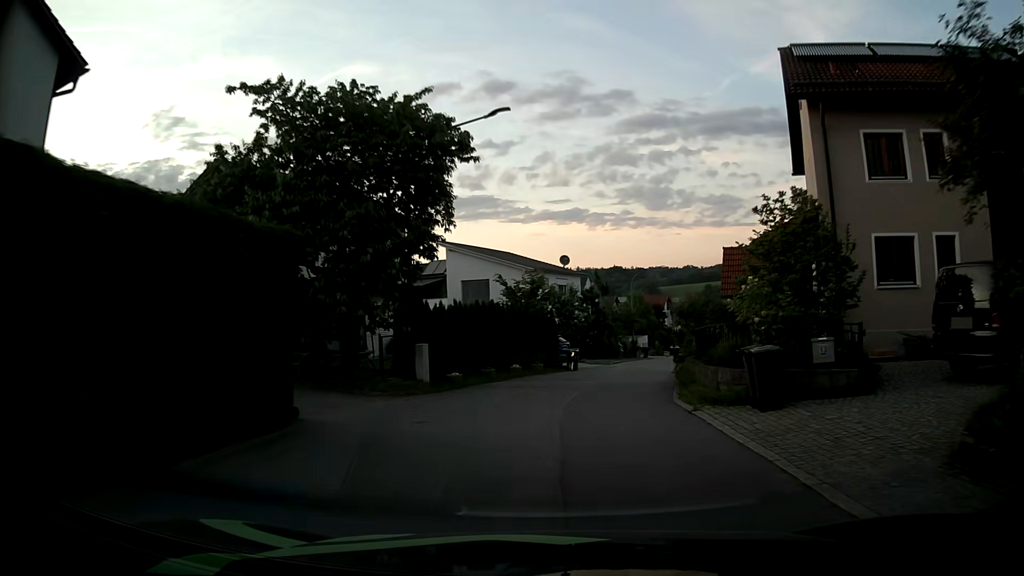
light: Day
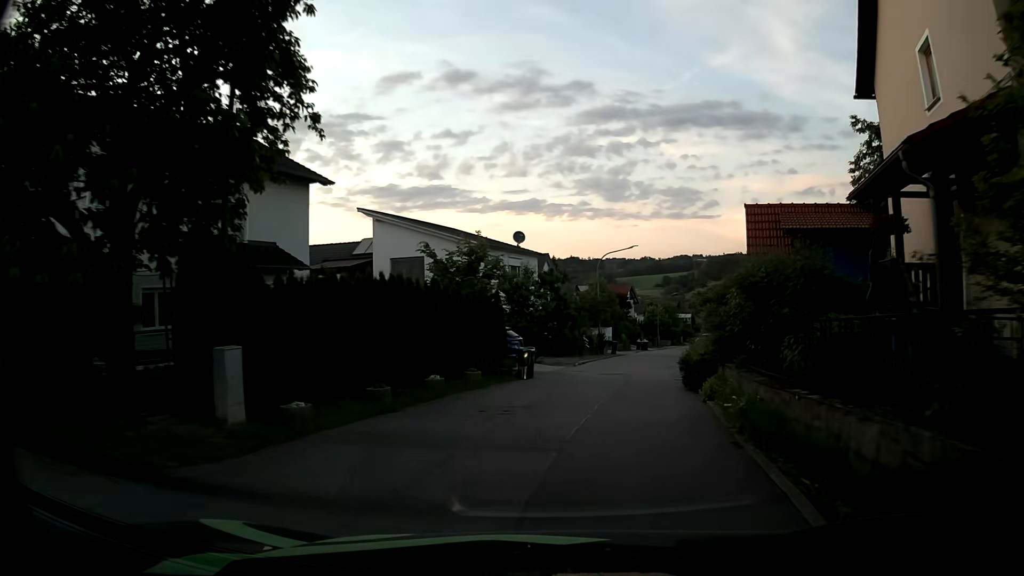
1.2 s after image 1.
(+0.2, +8.9) m; +3°
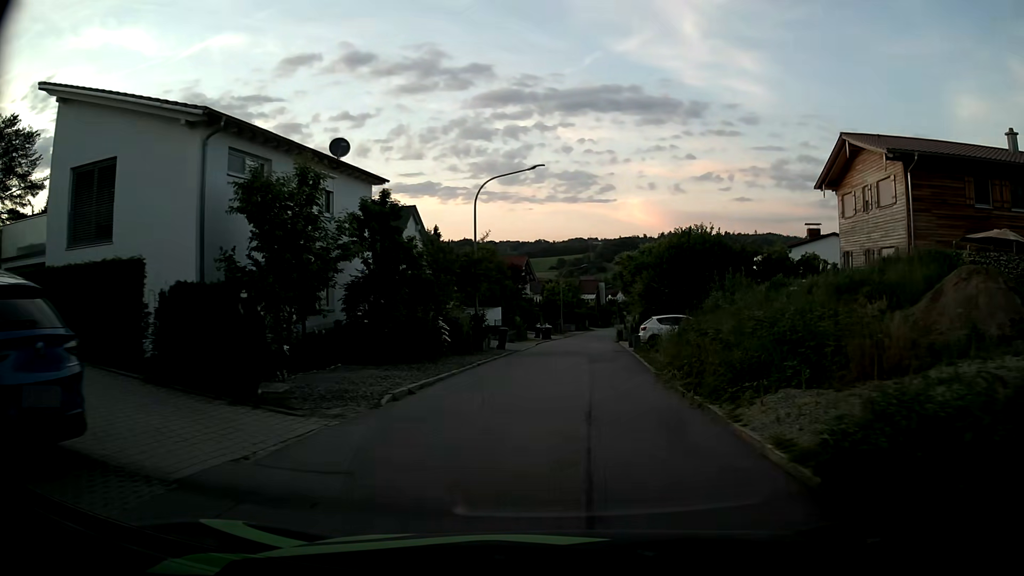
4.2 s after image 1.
(+1.9, +20.2) m; +9°
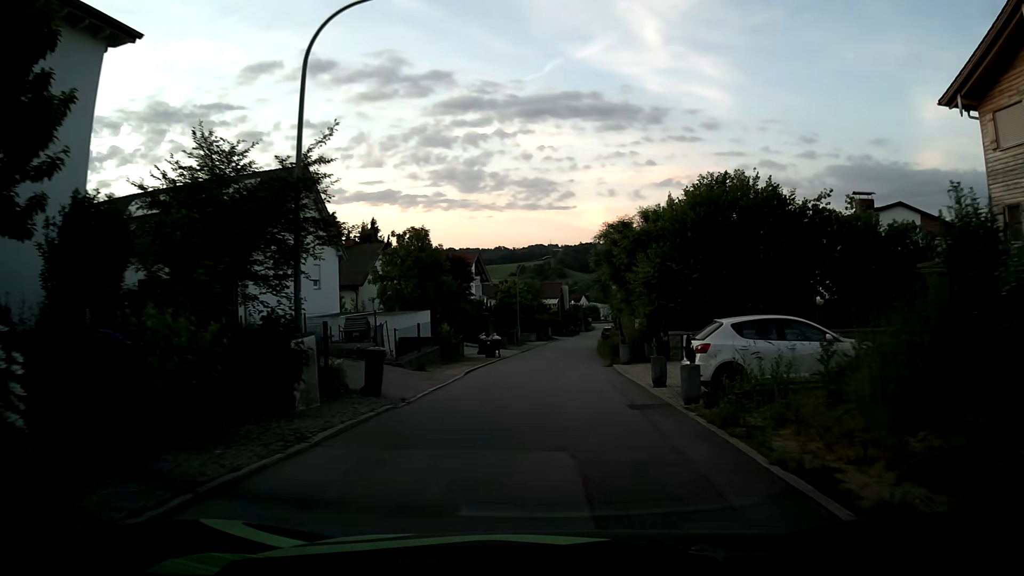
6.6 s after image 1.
(+0.5, +17.0) m; +3°
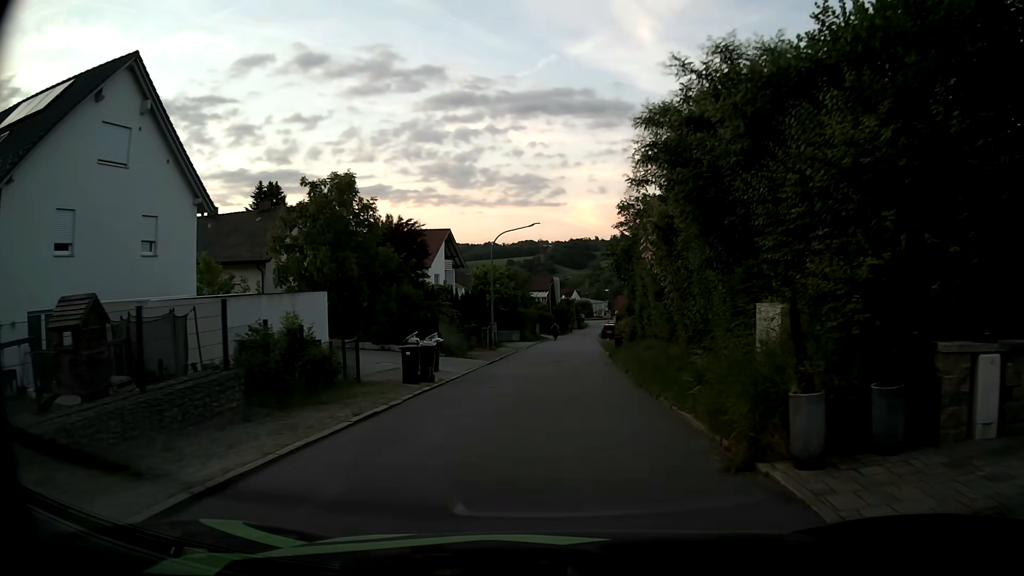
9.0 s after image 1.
(+0.1, +17.1) m; +1°
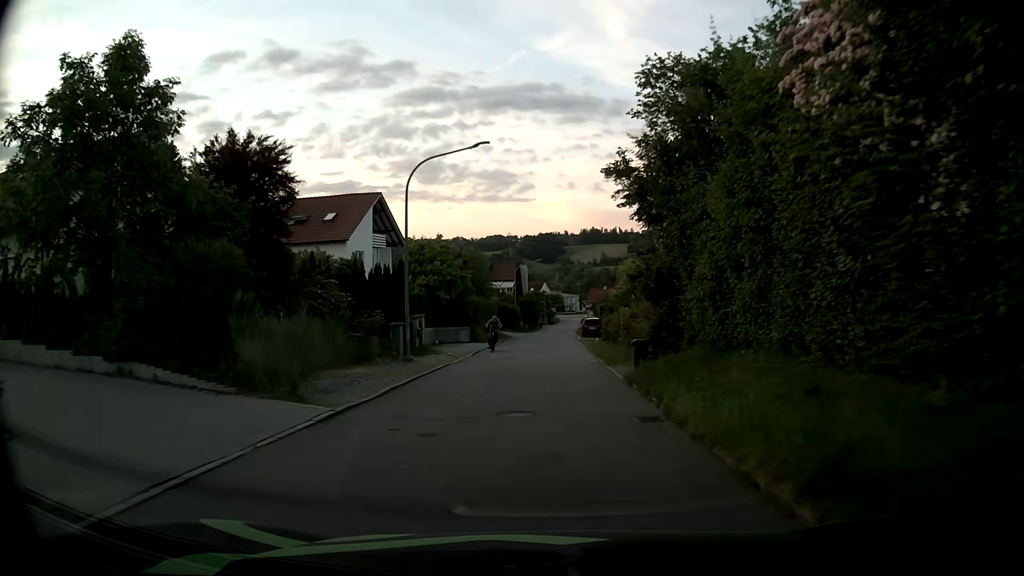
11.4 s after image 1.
(+0.3, +17.4) m; +2°
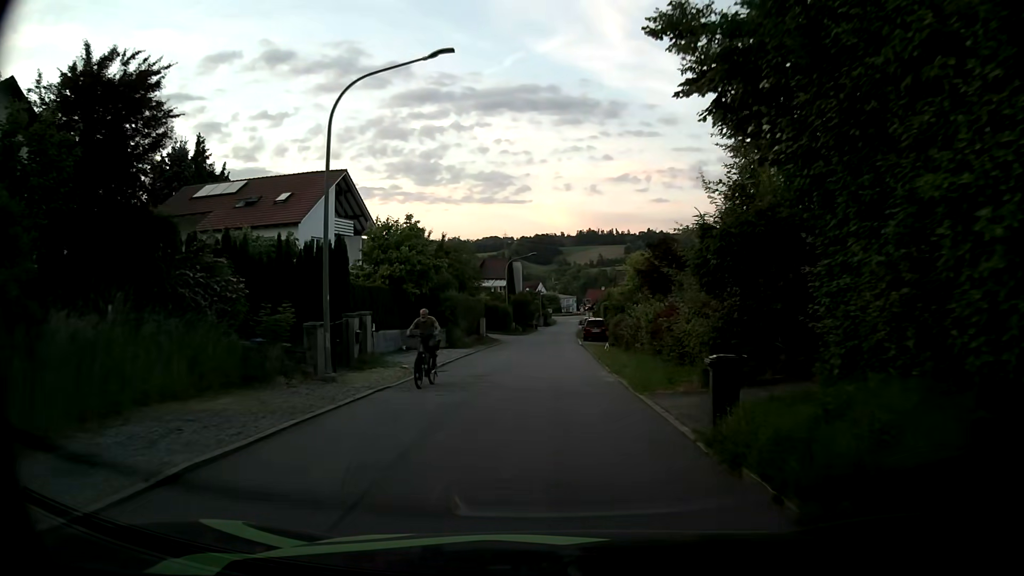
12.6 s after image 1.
(+0.1, +8.4) m; +2°
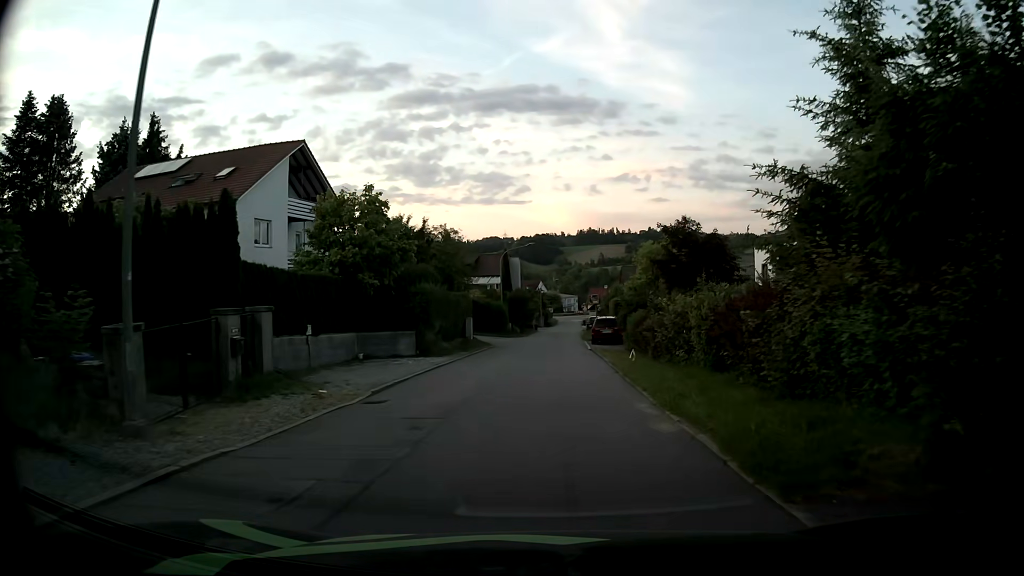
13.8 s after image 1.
(-0.1, +8.0) m; 0°
